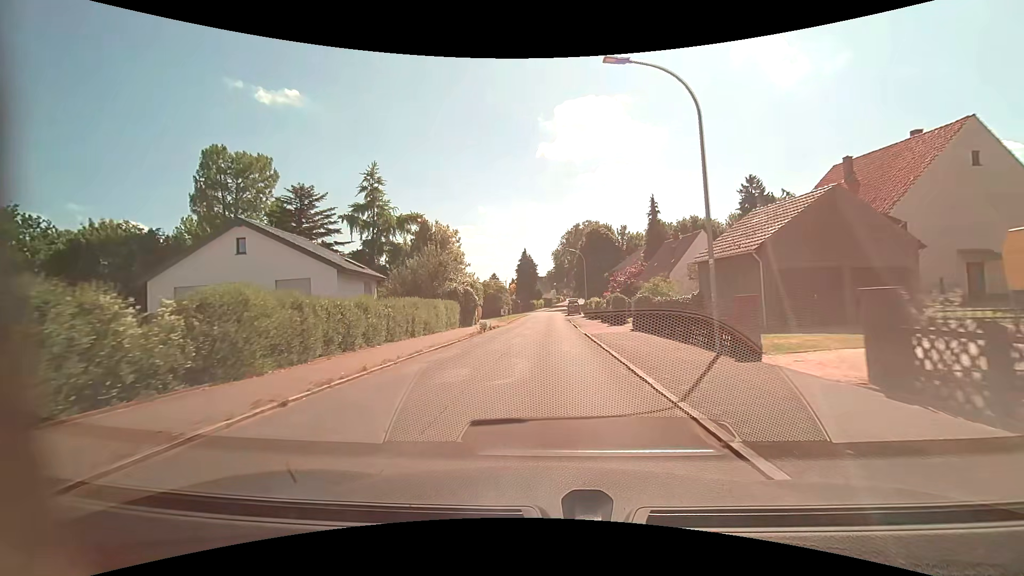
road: residential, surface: asphalt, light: Day
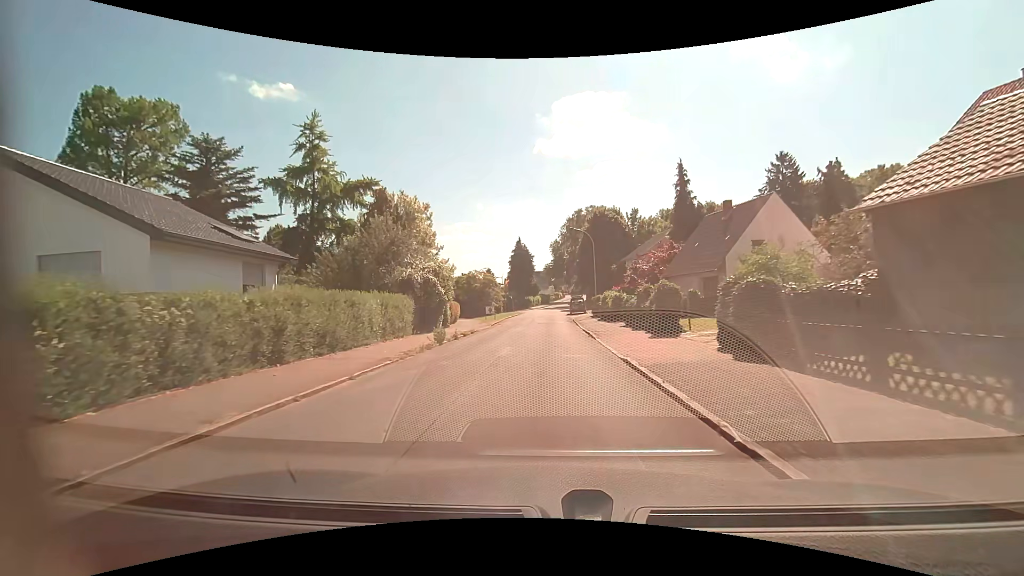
(+0.1, +13.2) m; 0°
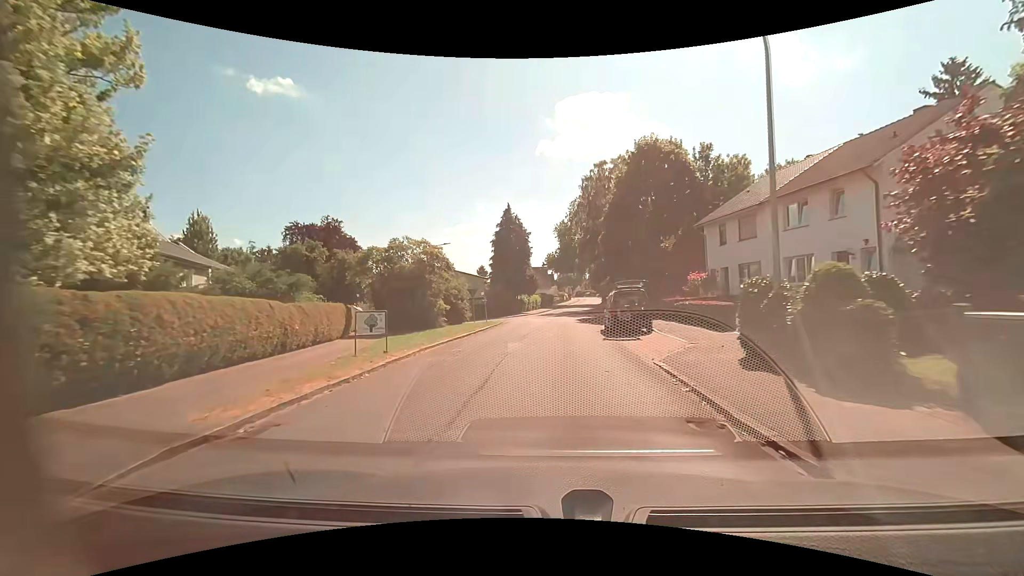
(0.0, +33.0) m; 0°
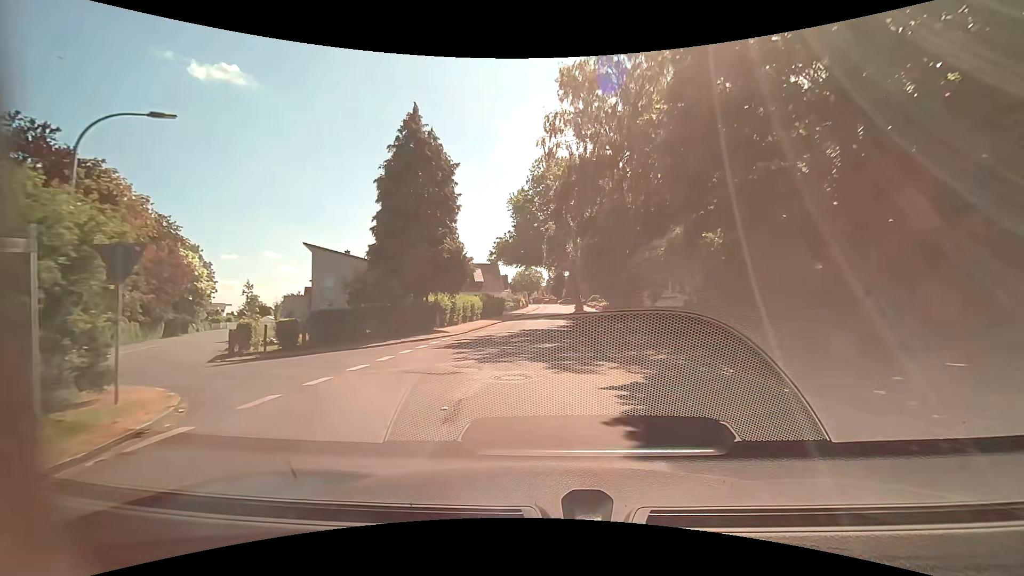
(+0.7, +31.3) m; +5°
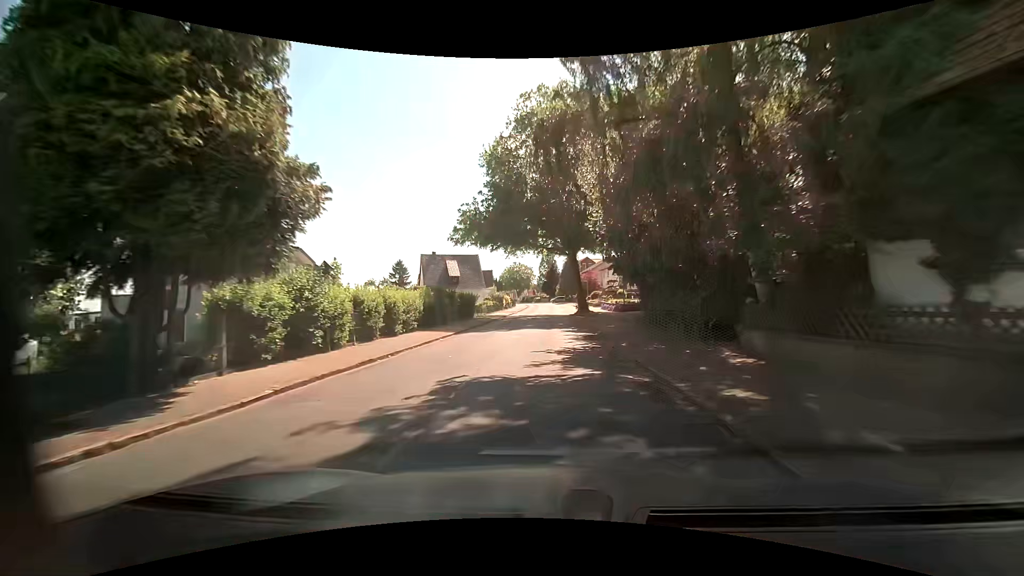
(+0.1, +19.5) m; +1°
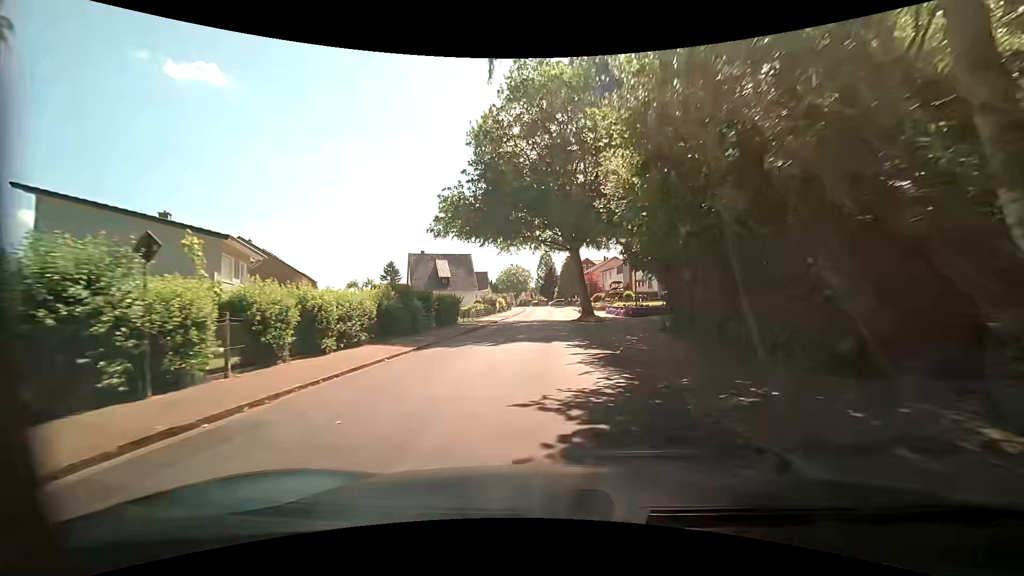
(+0.1, +6.8) m; +1°
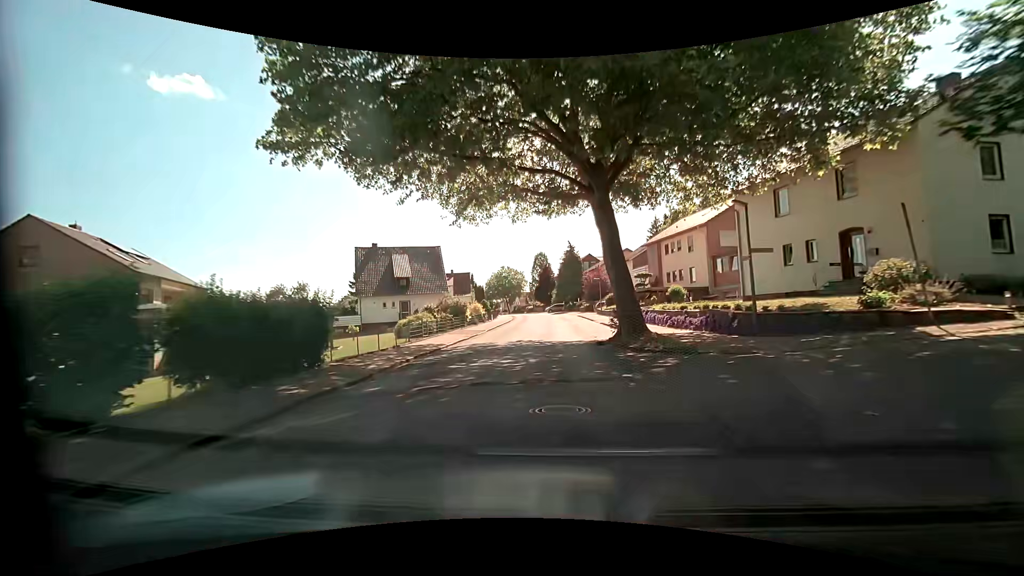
(-0.3, +21.2) m; 0°
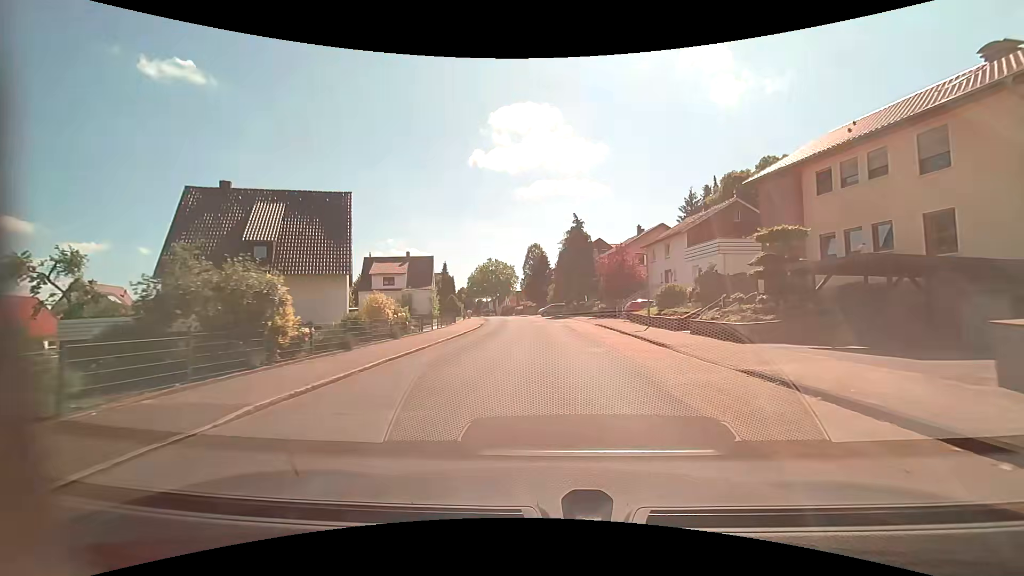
(-0.1, +28.3) m; +1°
(0, +10) (0, +20) (0, +30) (-1, +40) (-2, +50) (-3, +60) (-5, +70) (-6, +80) (-8, +89) (-10, +99) m
